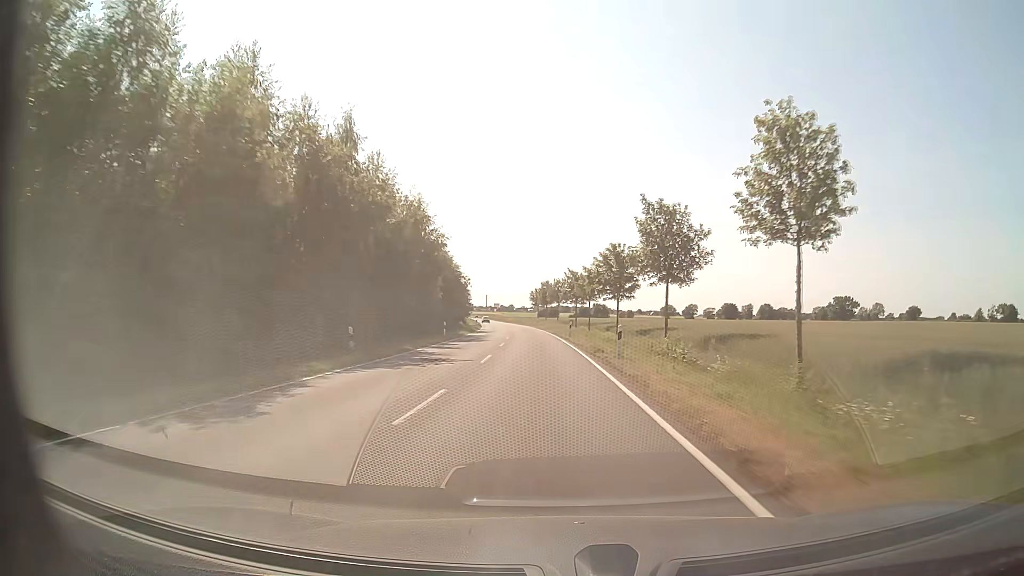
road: secondary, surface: asphalt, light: Day
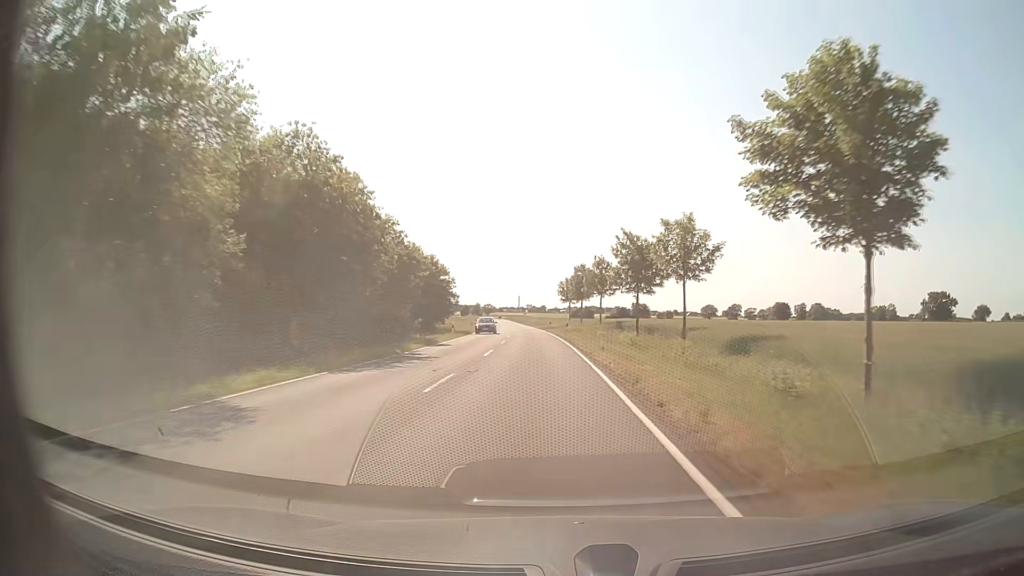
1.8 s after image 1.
(-1.0, +44.5) m; -3°
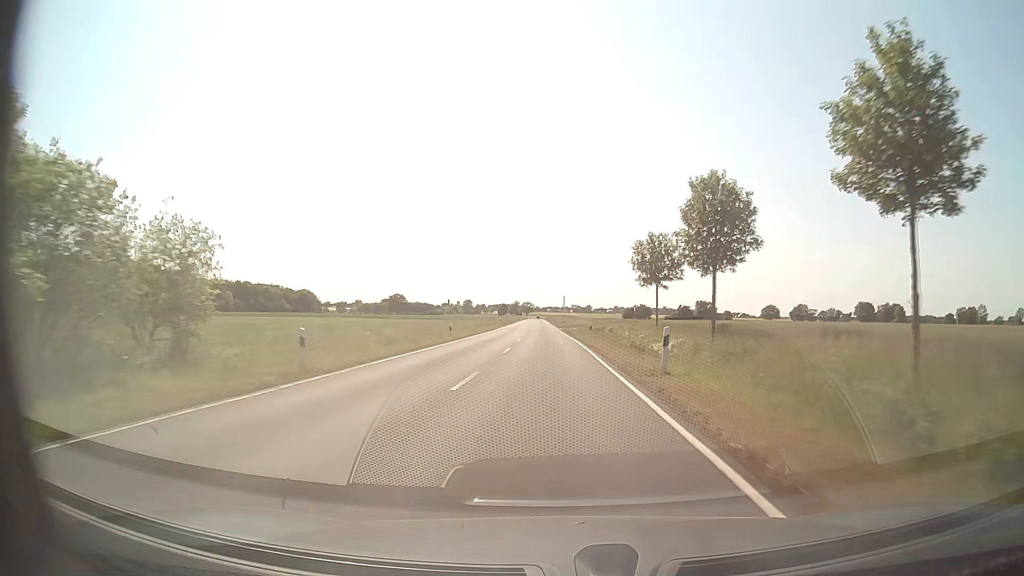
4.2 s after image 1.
(-2.1, +60.5) m; -4°
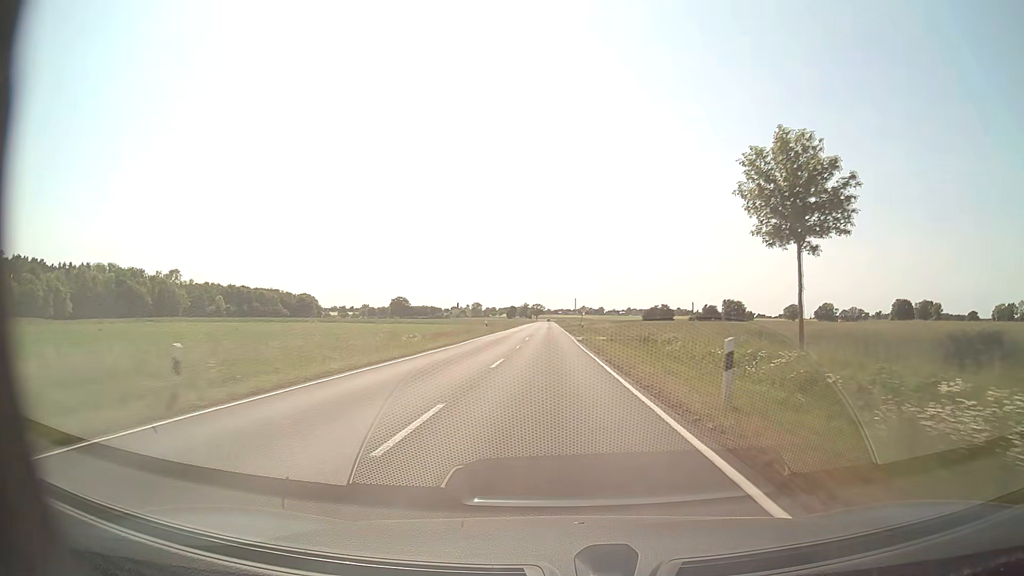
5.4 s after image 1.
(-0.2, +30.7) m; -1°
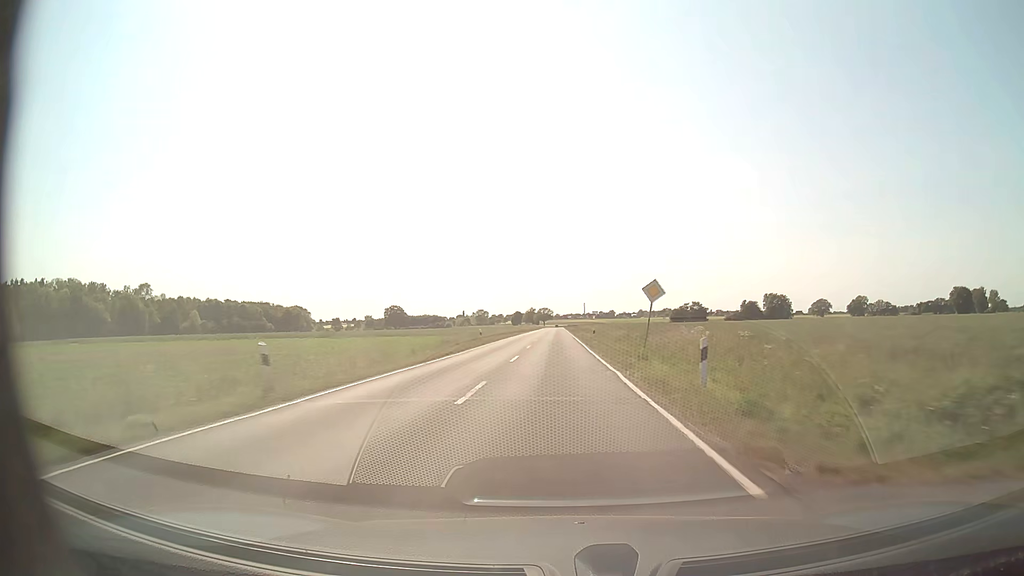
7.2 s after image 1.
(-0.4, +46.7) m; -1°
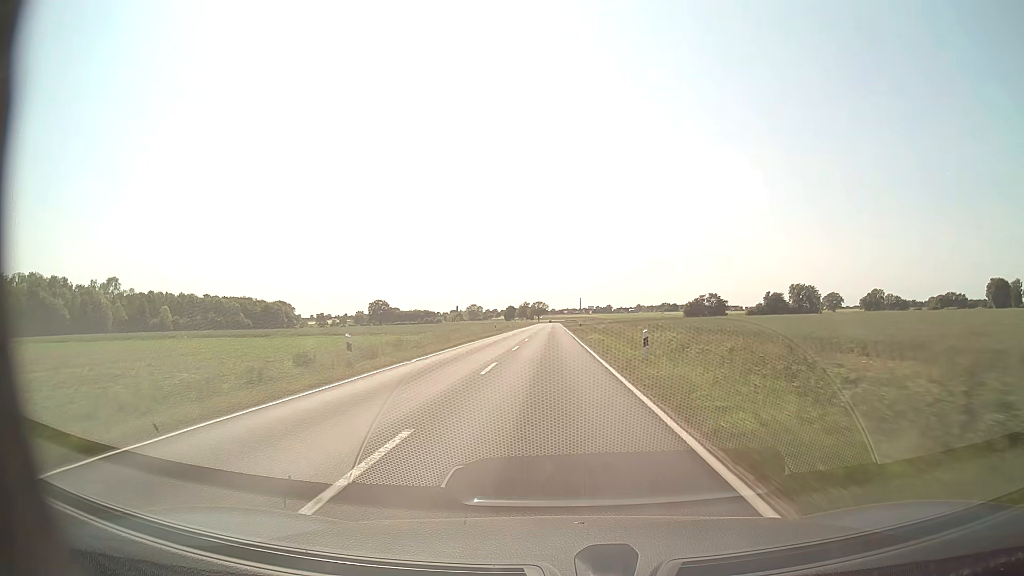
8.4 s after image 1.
(0.0, +31.5) m; 0°
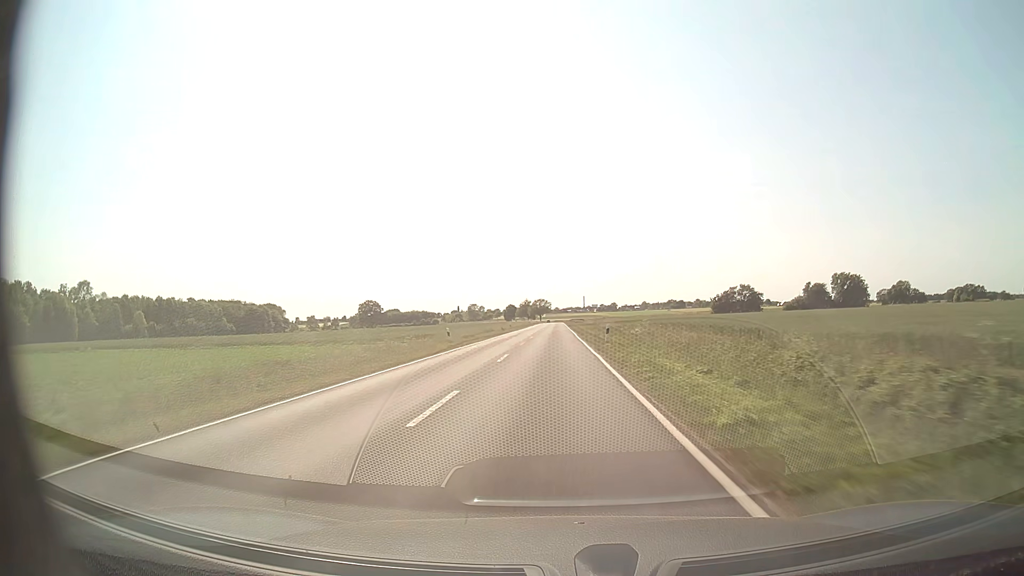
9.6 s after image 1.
(0.0, +31.6) m; 0°
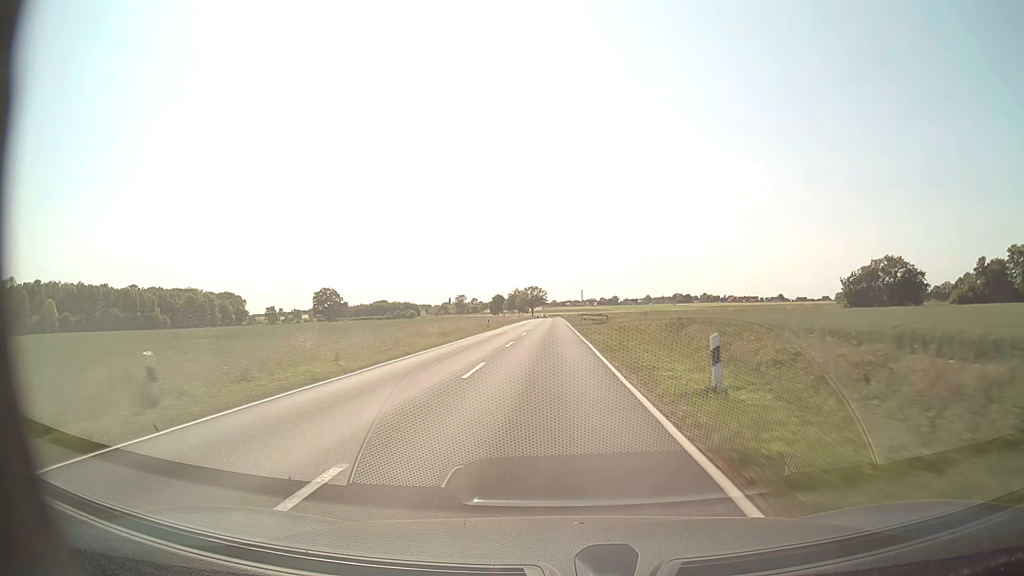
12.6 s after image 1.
(0.0, +78.7) m; 0°
(0, +10) (0, +20) (0, +30) (0, +40) (0, +50) (-1, +60) (-1, +70) (-1, +80) (-1, +90) (-1, +100) m
